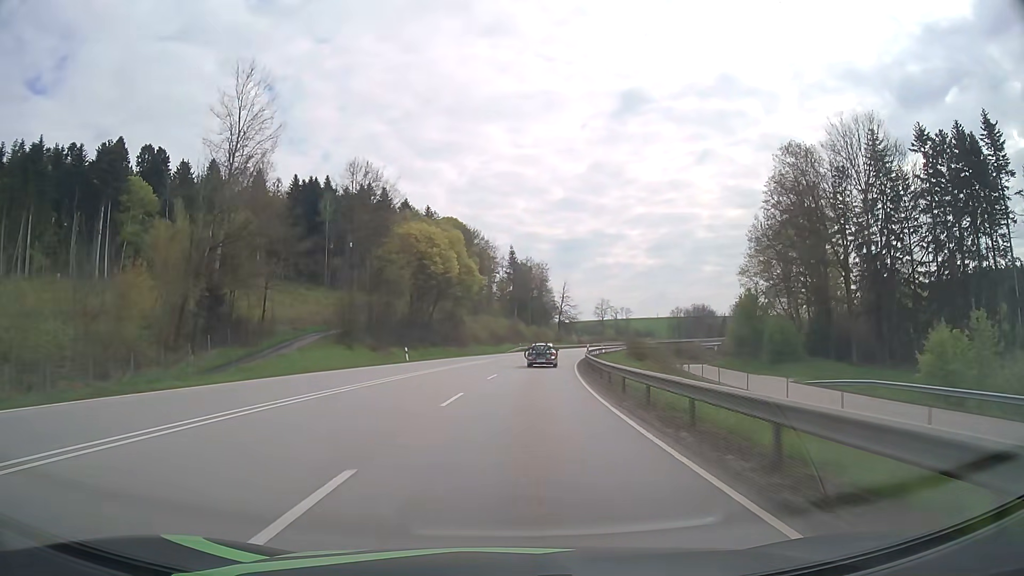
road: primary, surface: asphalt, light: Day
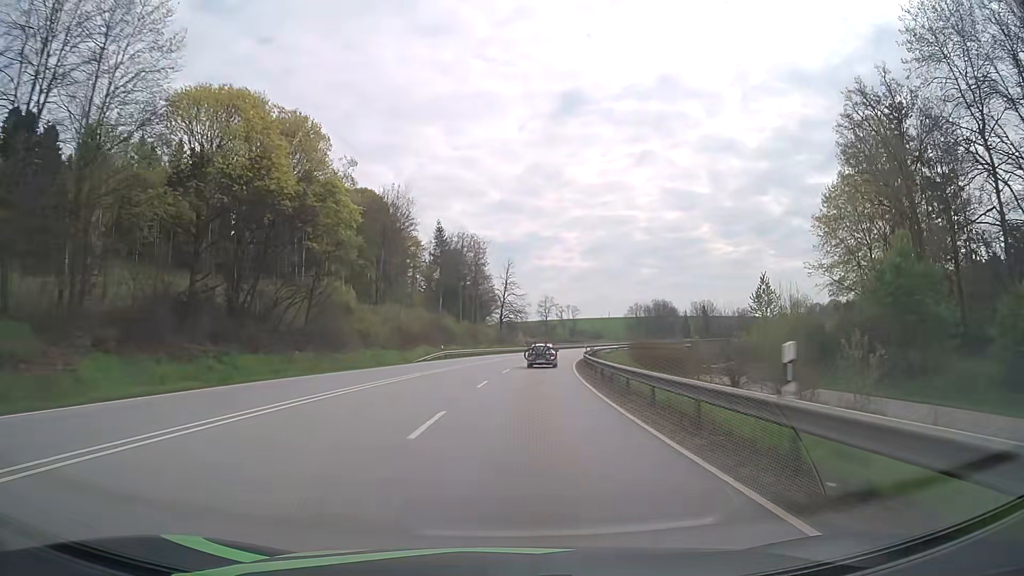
(+2.0, +41.0) m; +6°
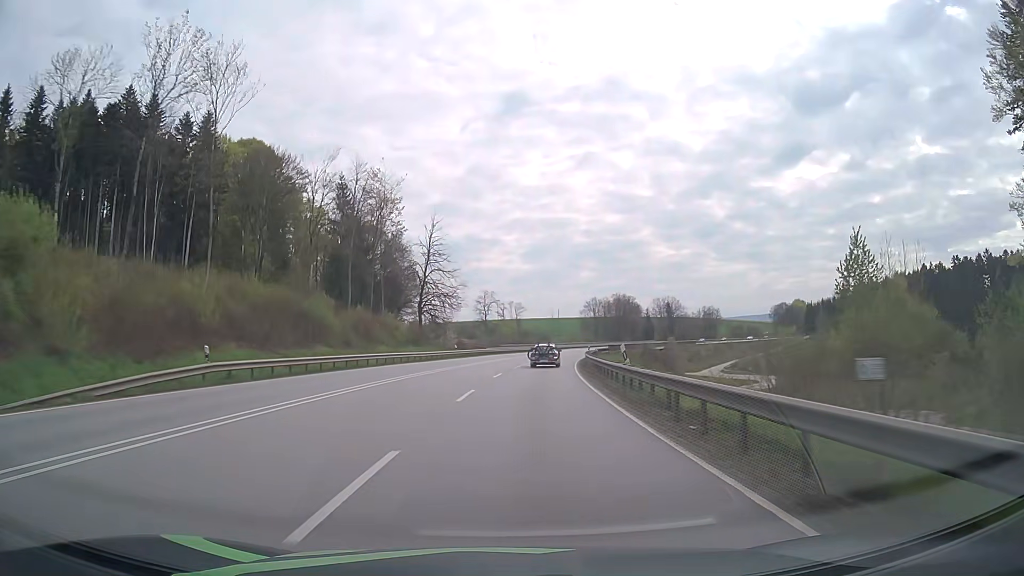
(+1.8, +40.7) m; +5°
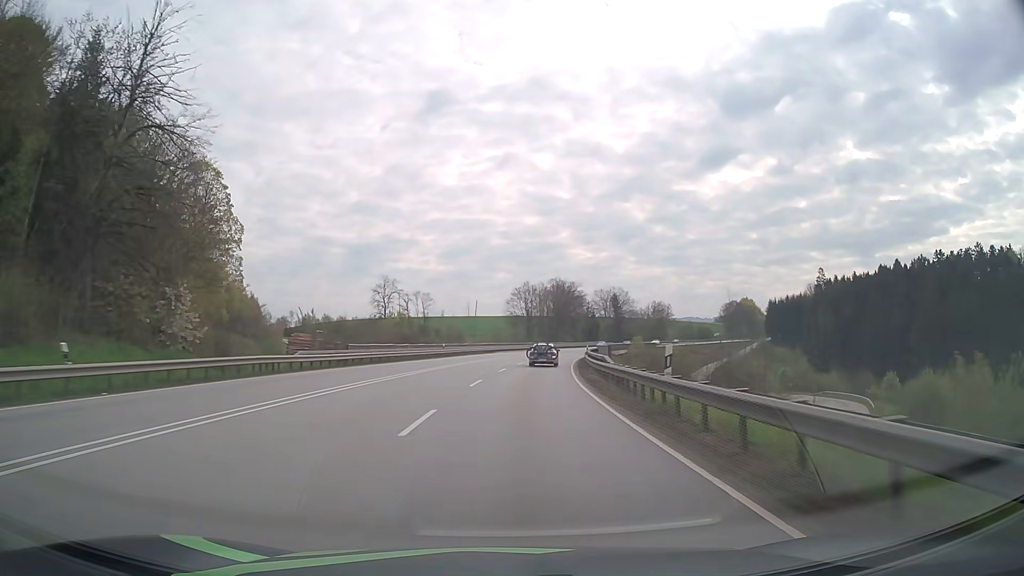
(+3.7, +54.0) m; +7°
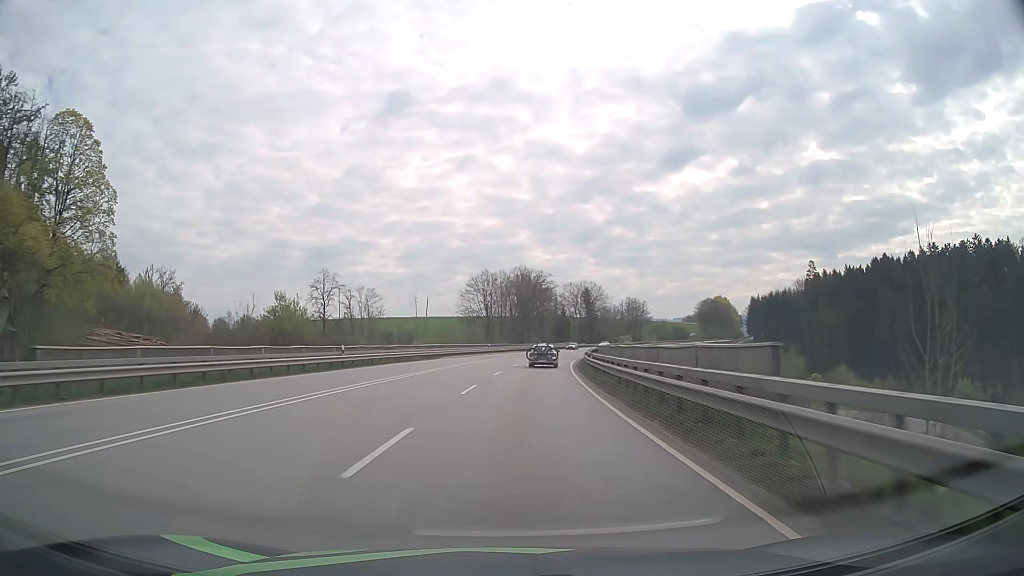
(+0.8, +27.0) m; +3°
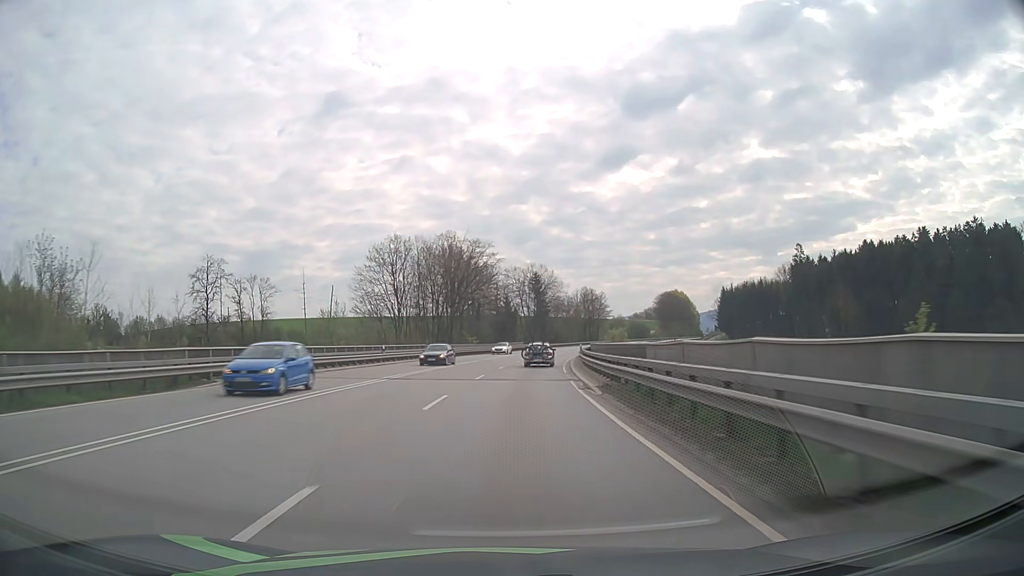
(+2.0, +40.2) m; +6°
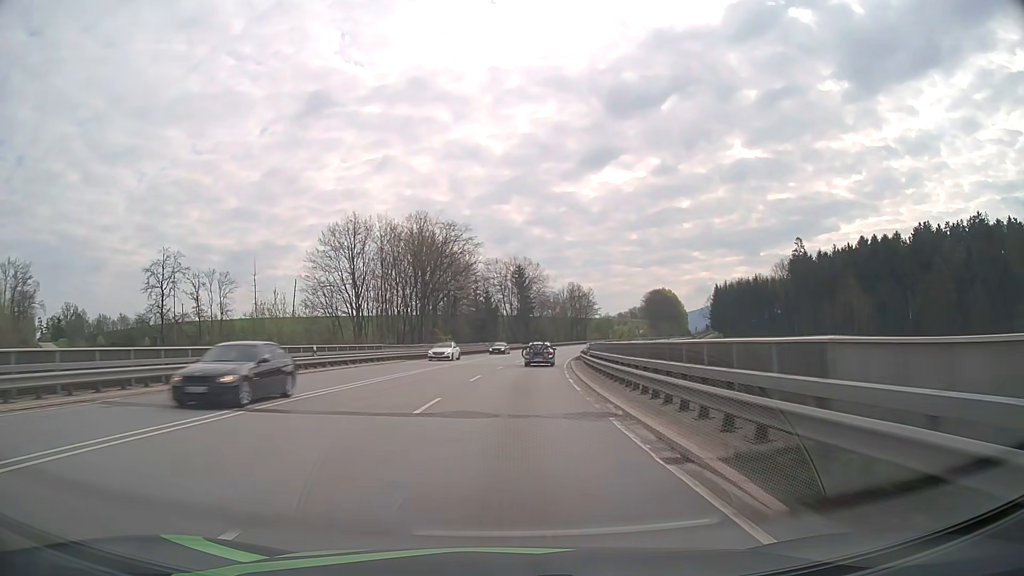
(+0.2, +13.3) m; +1°
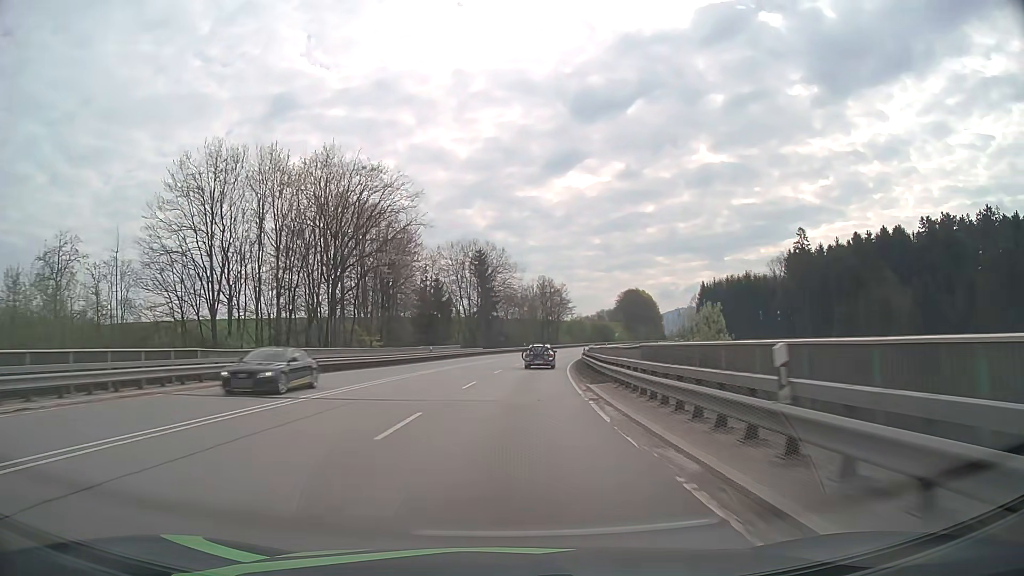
(+0.7, +26.5) m; +3°
(0, +10) (0, +20) (+1, +30) (+2, +40) (+3, +50) (+4, +60) (+5, +70) (+7, +80) (+9, +89) (+11, +99) m
